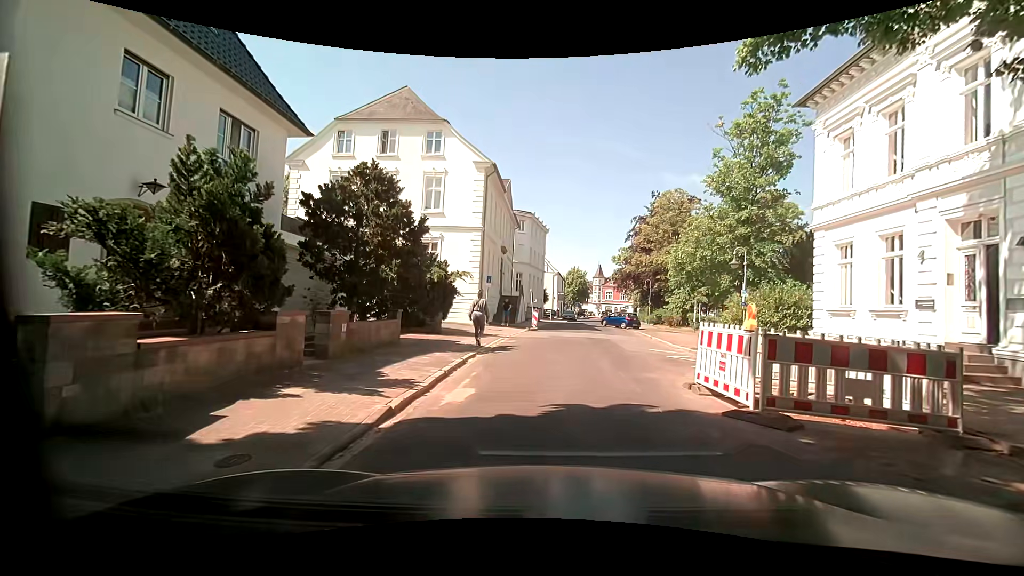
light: Day
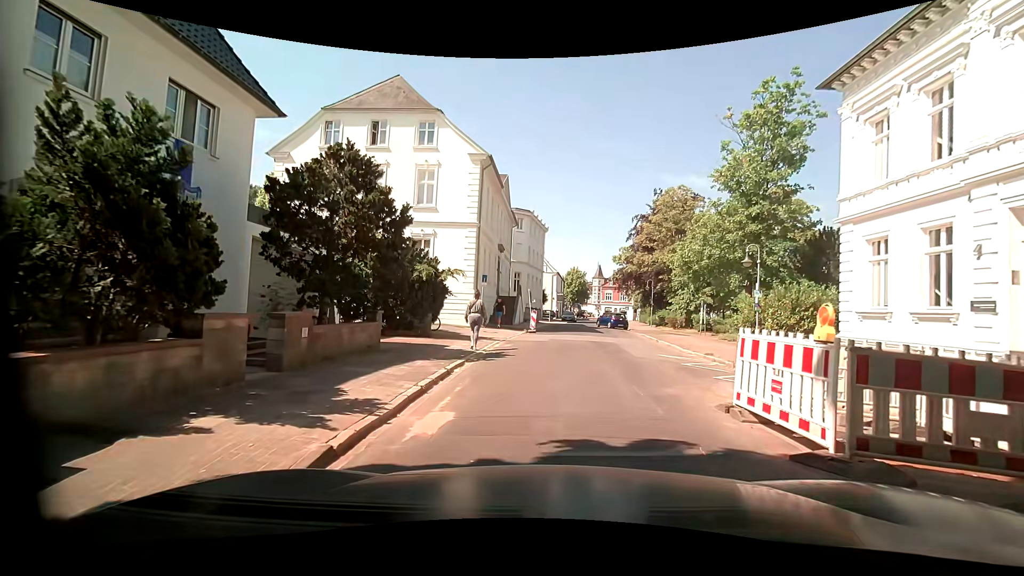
(0.0, +1.7) m; -2°
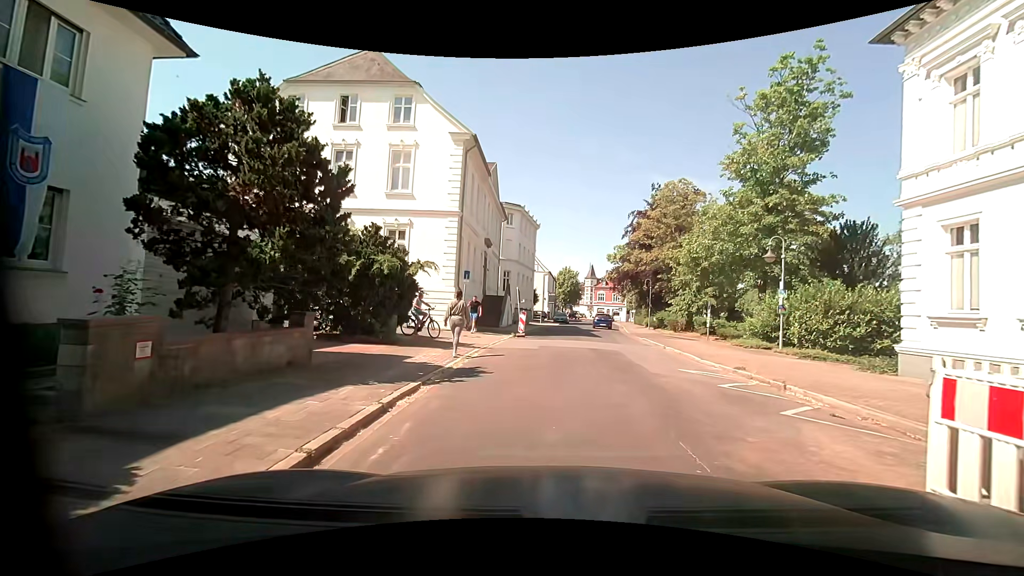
(0.0, +3.4) m; +2°
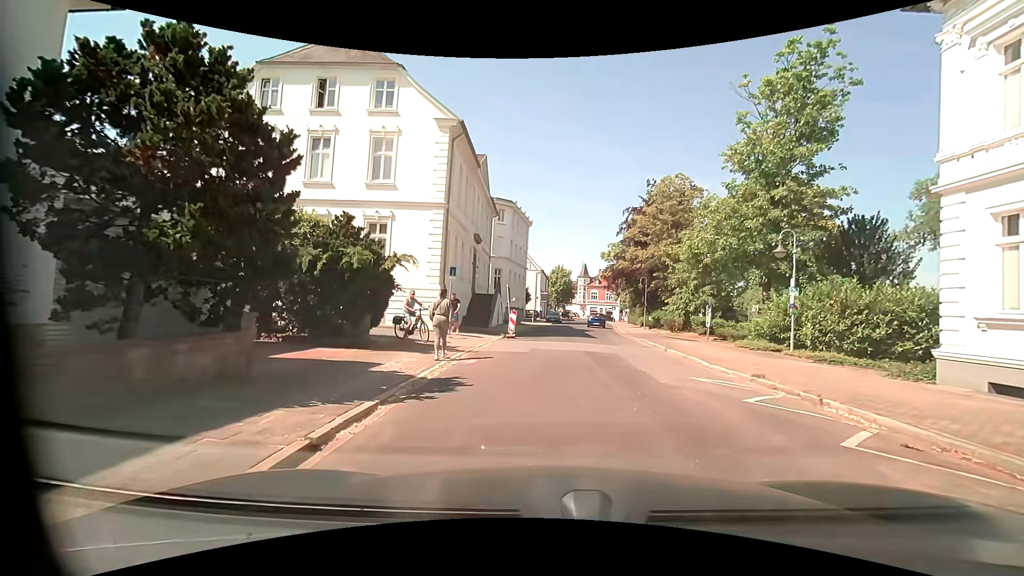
(0.0, +1.7) m; -1°
